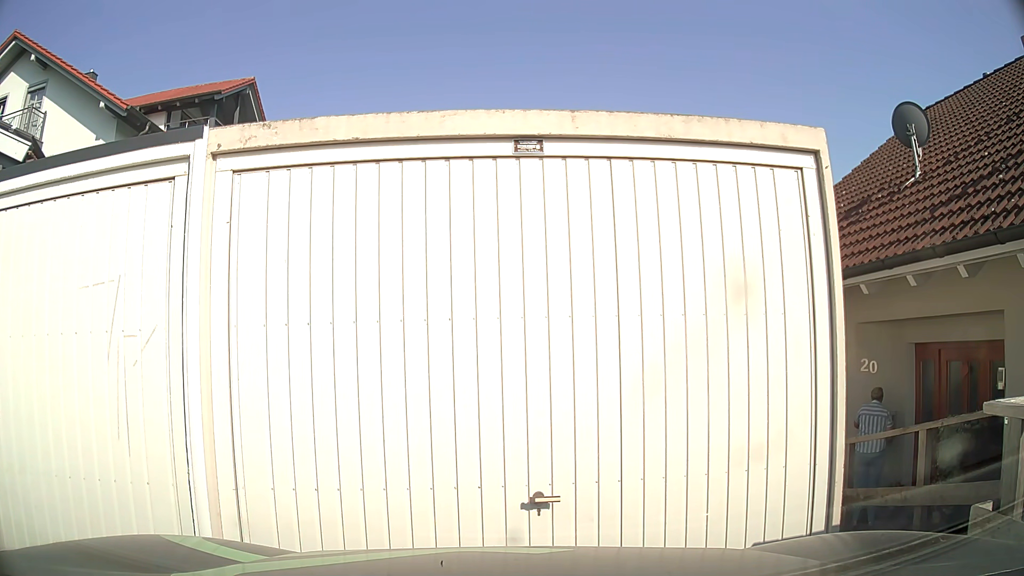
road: residential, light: Day
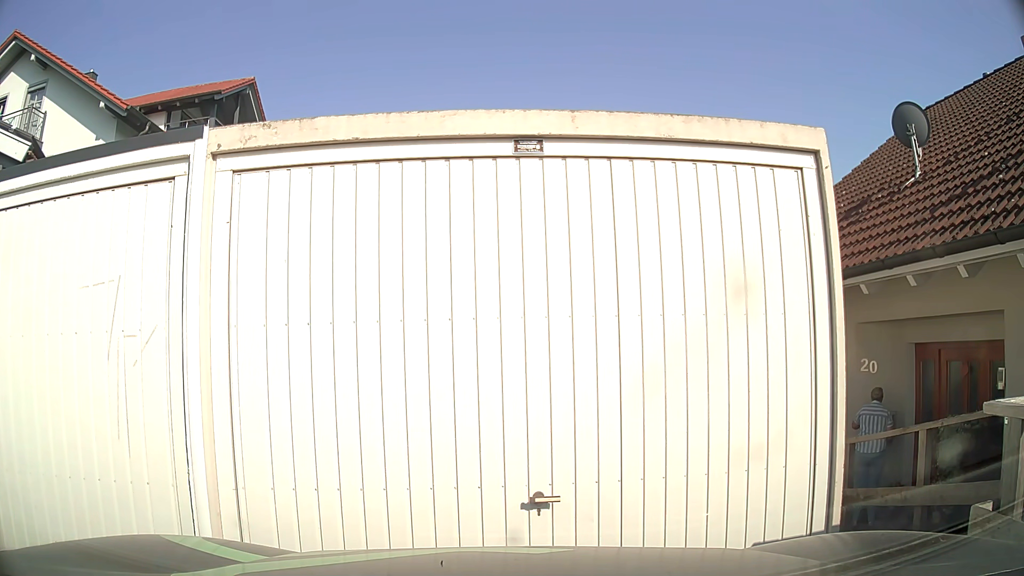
(0.0, 0.0) m; 0°
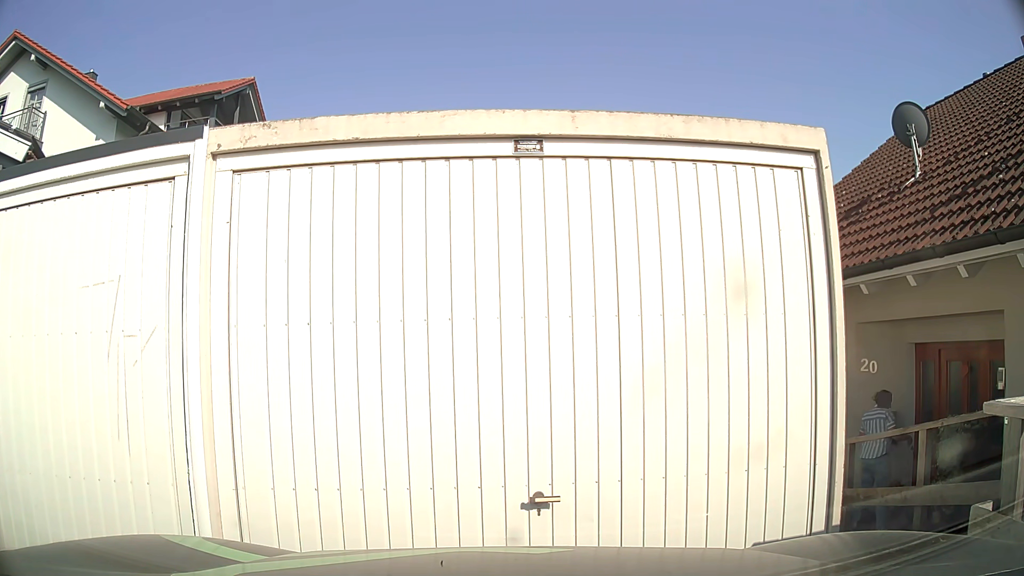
(0.0, 0.0) m; 0°
